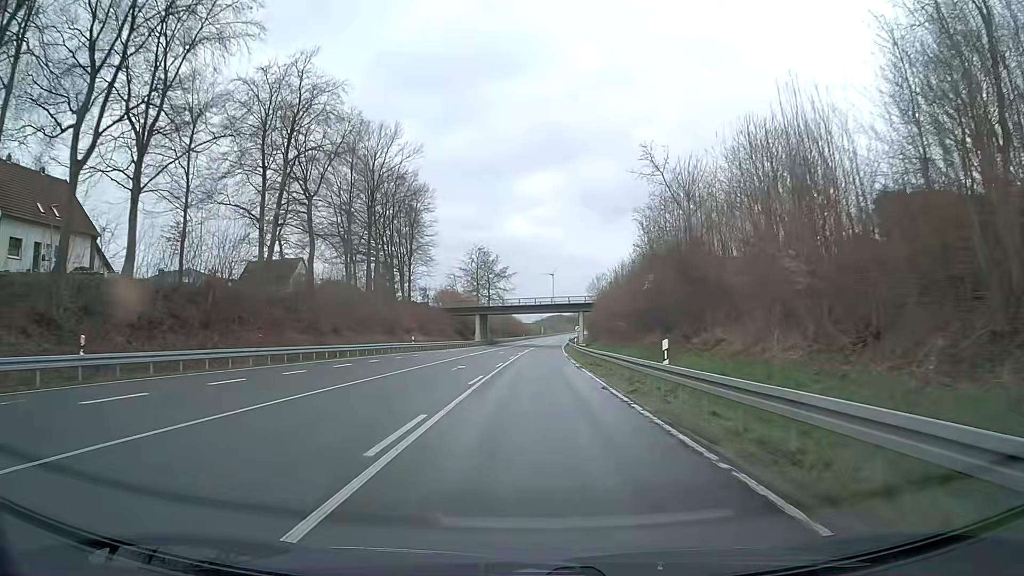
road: primary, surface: asphalt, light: Day
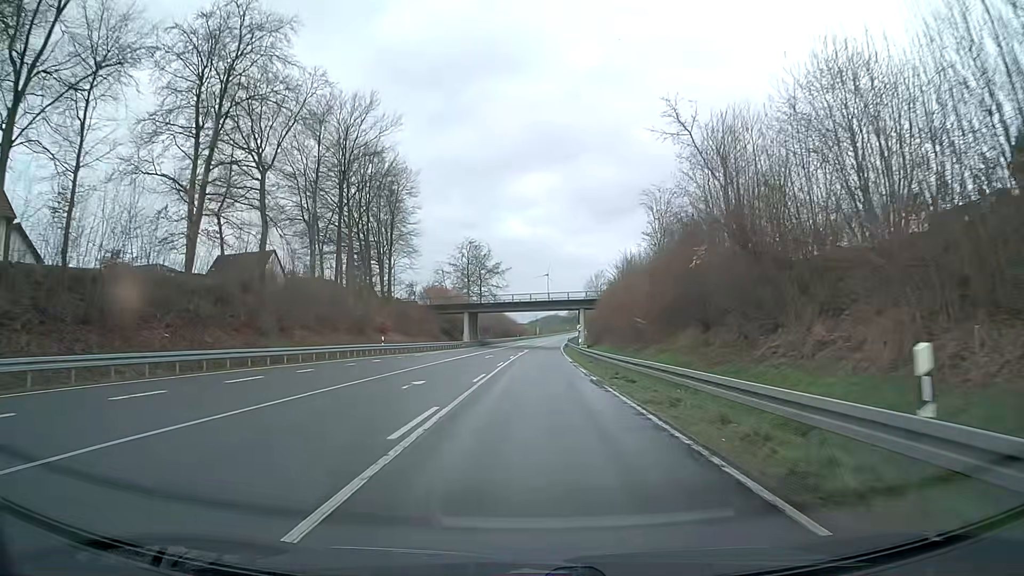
(0.0, +10.7) m; 0°
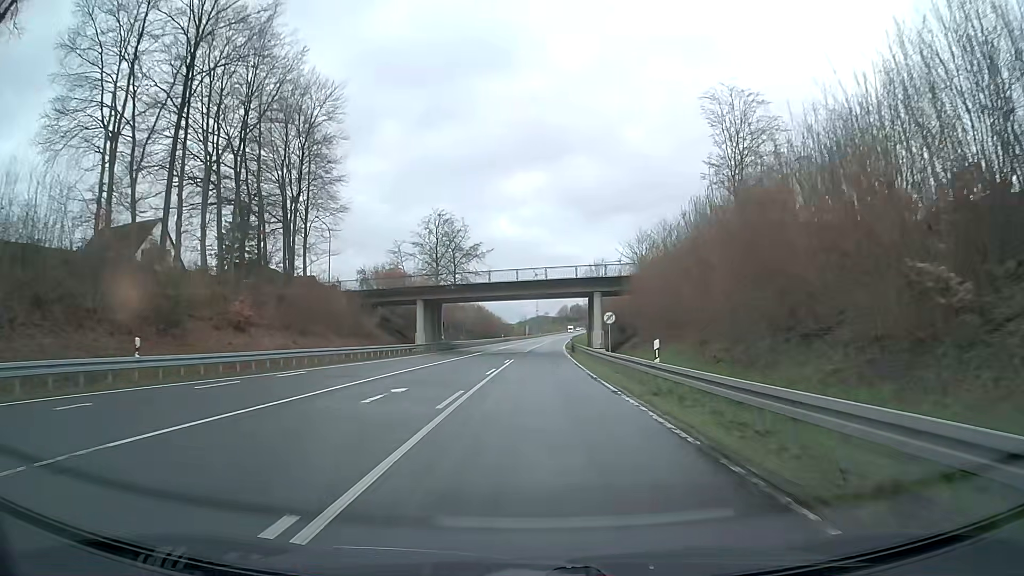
(+0.4, +32.2) m; +1°
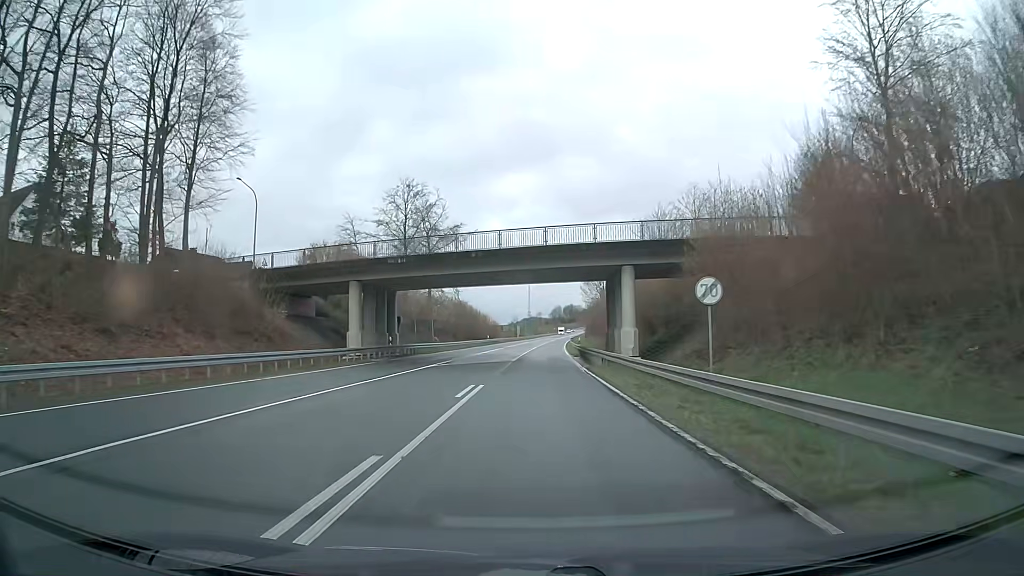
(+0.3, +21.4) m; +1°
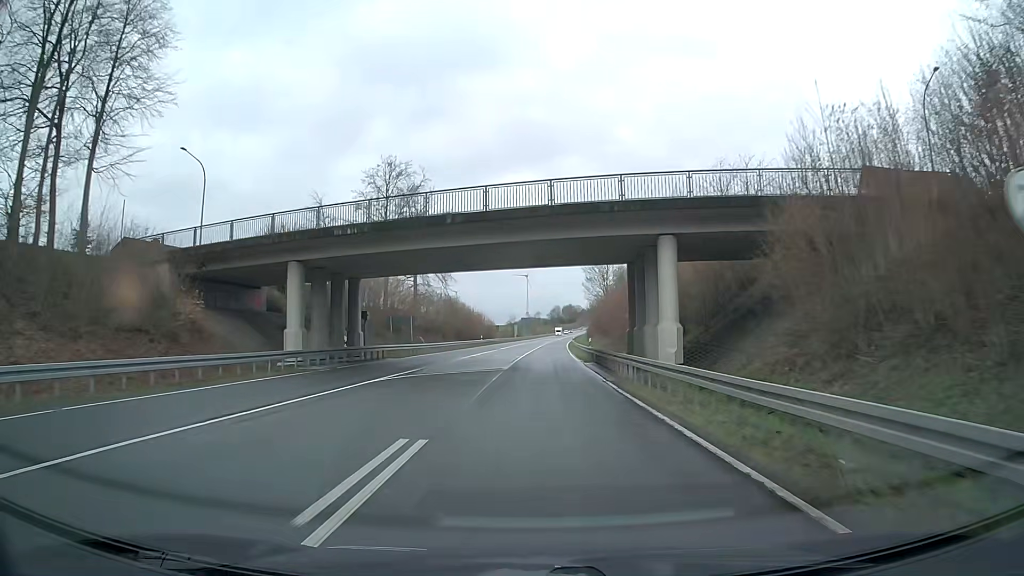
(0.0, +10.7) m; 0°
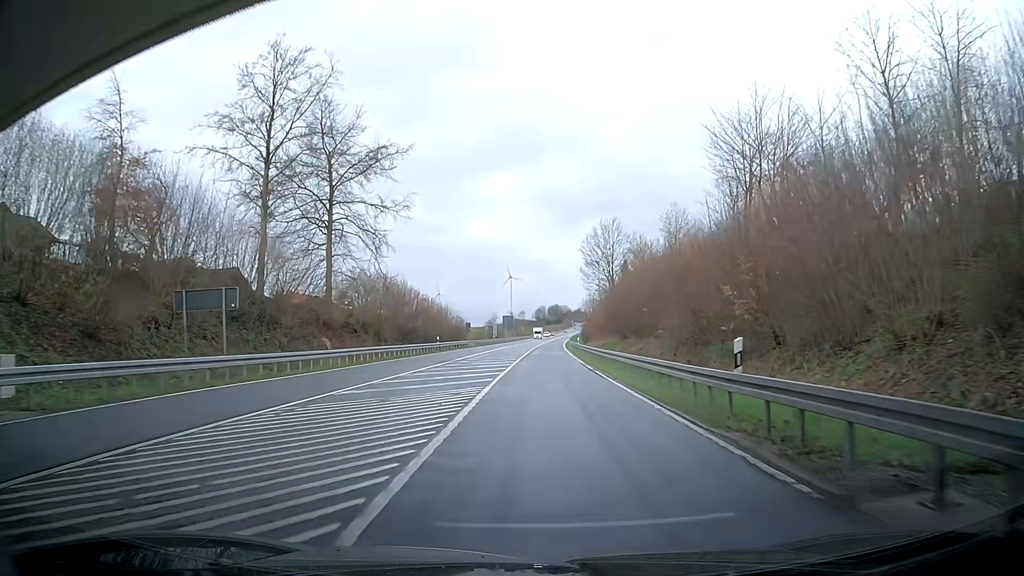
(+0.2, +32.2) m; -1°
(0, +10) (0, +20) (+1, +30) (+1, +40) (+2, +50) (+3, +60) (+4, +70) (+4, +80) (+5, +90) (+6, +100) m
